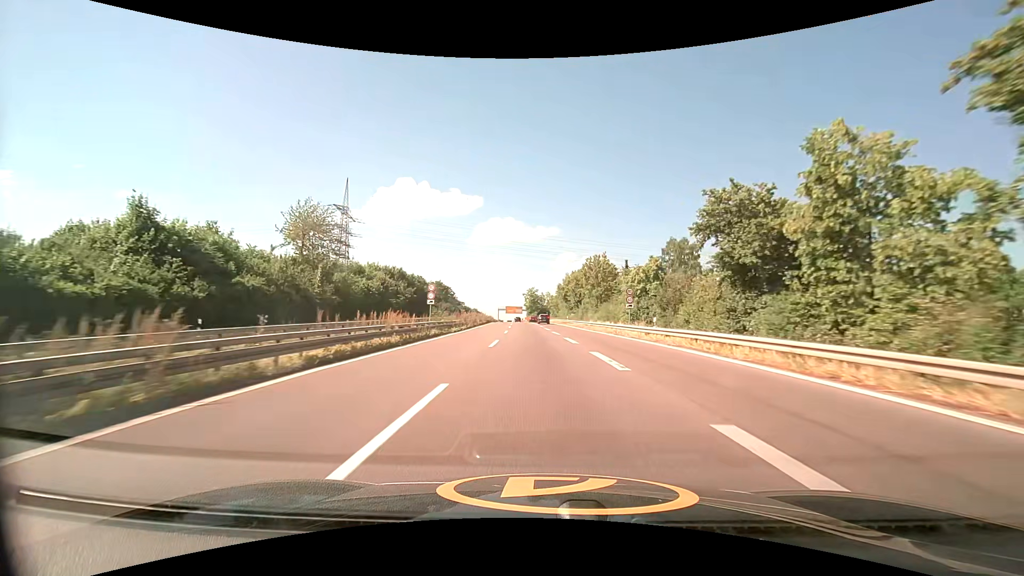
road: trunk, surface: asphalt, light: Day
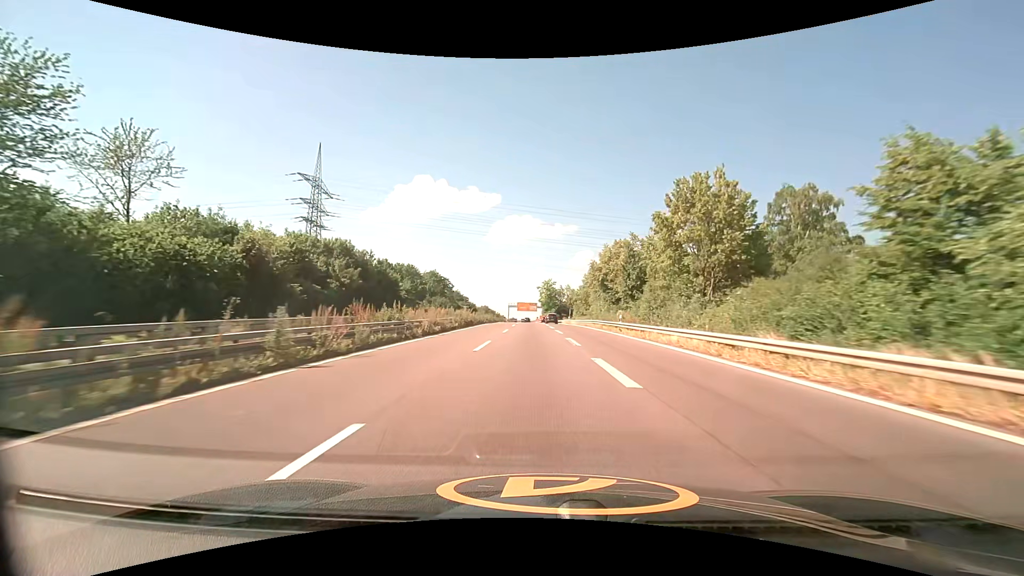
(-0.5, +39.0) m; -2°
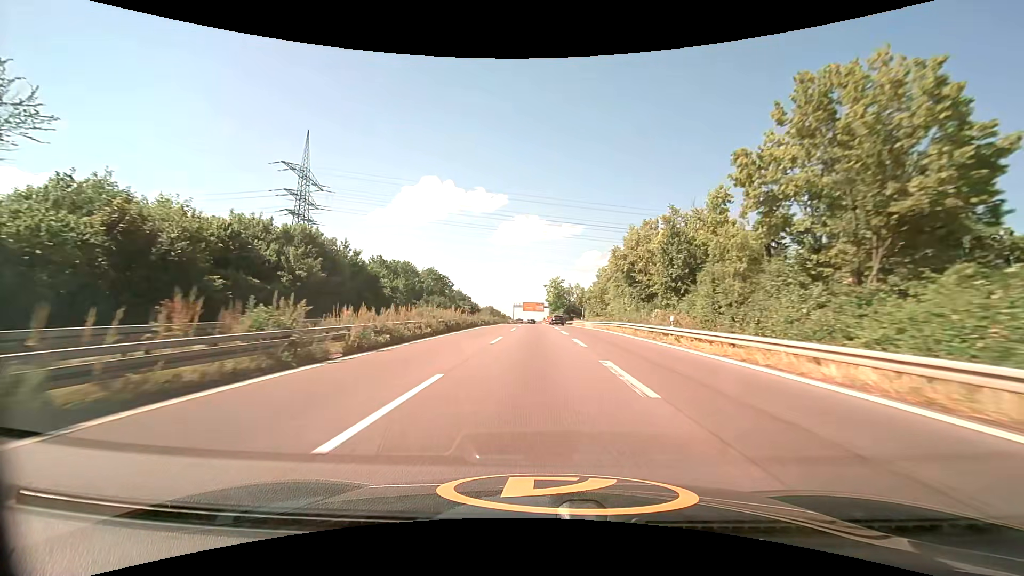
(-0.1, +13.0) m; -1°
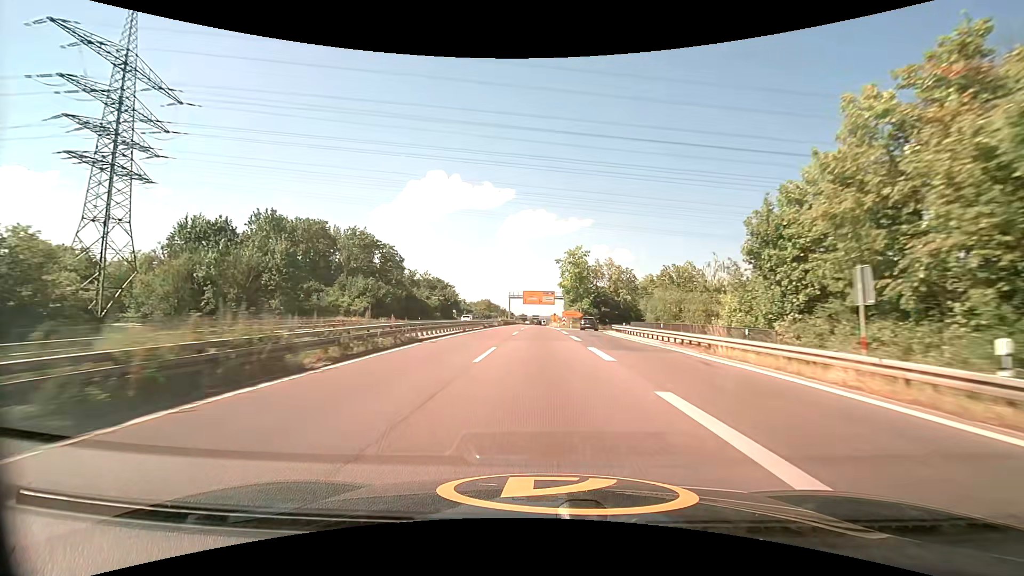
(-0.8, +65.3) m; -1°
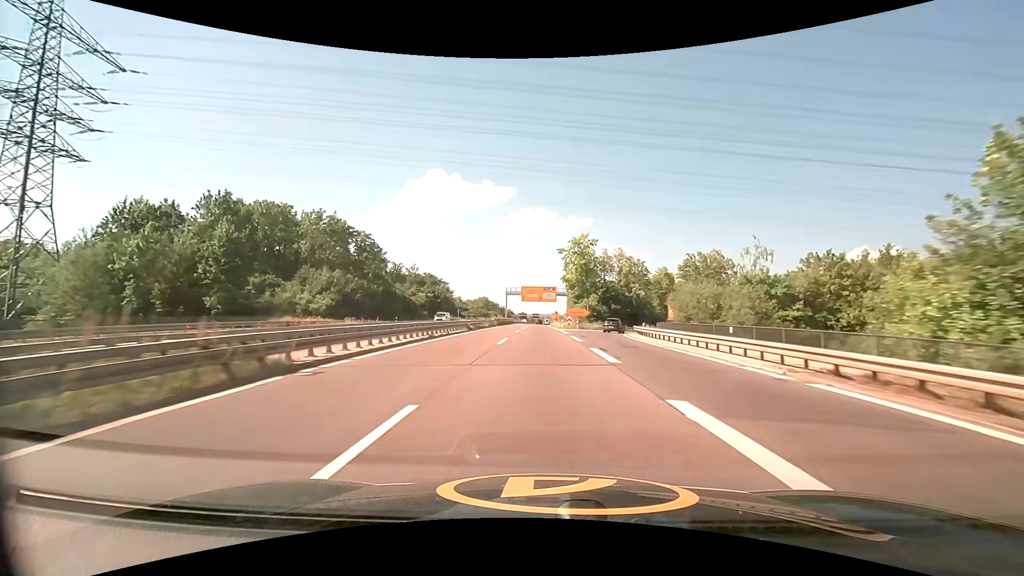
(0.0, +13.0) m; 0°
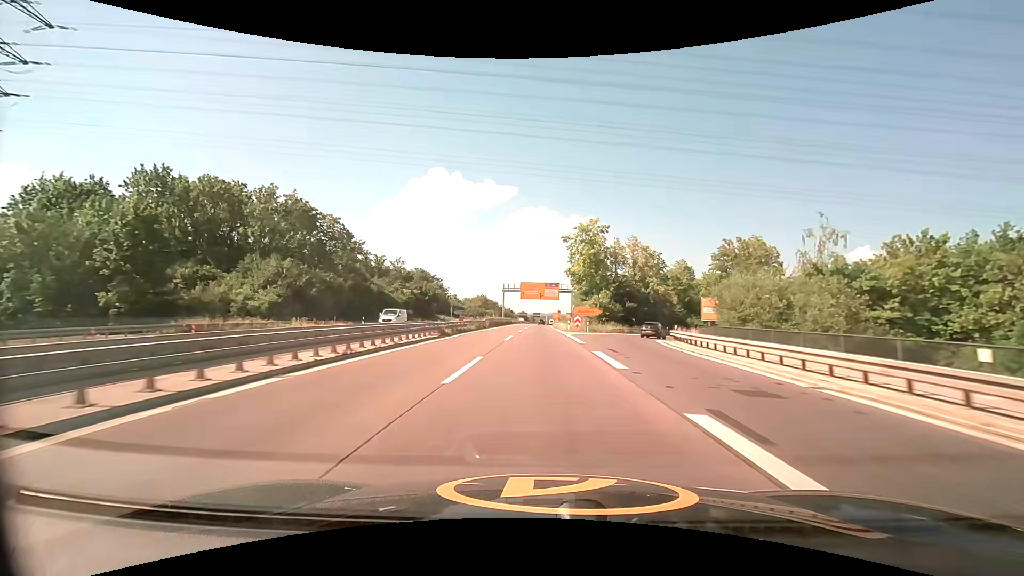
(0.0, +13.0) m; 0°
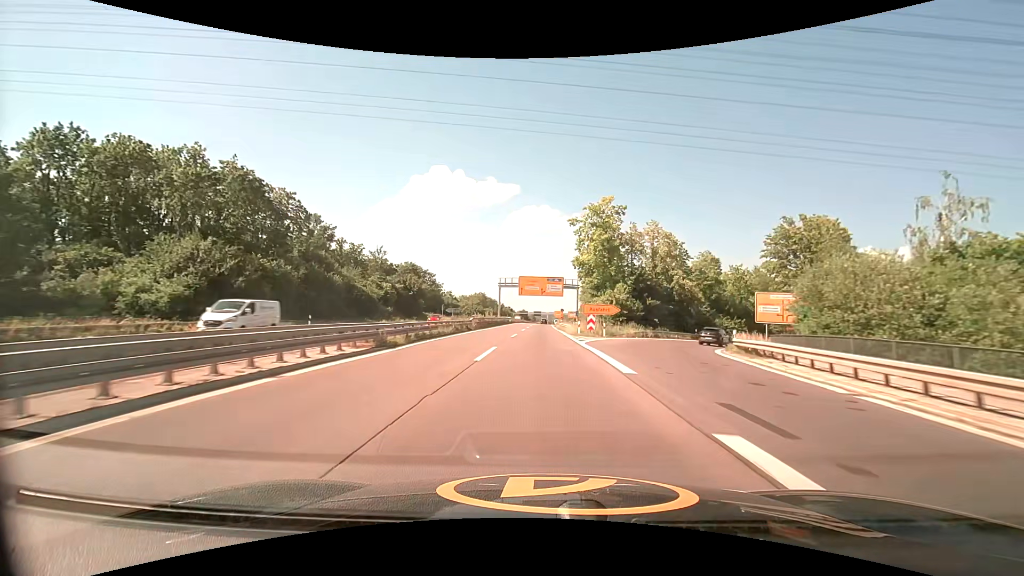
(-0.1, +12.9) m; 0°
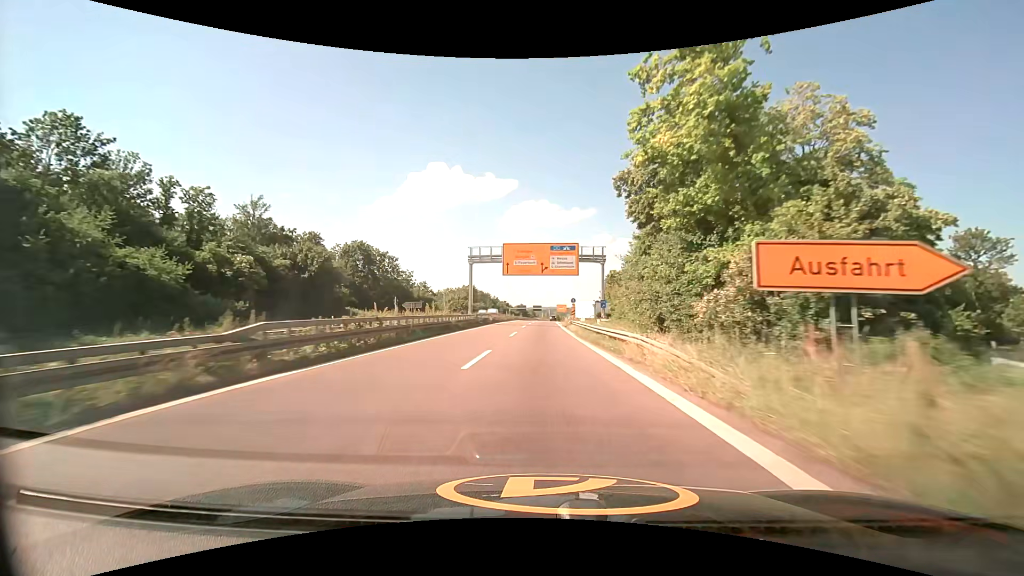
(0.0, +38.6) m; 0°
(0, +10) (0, +20) (0, +30) (0, +40) (0, +50) (0, +60) (+1, +70) (+1, +80) (+1, +90) (+1, +100) m
